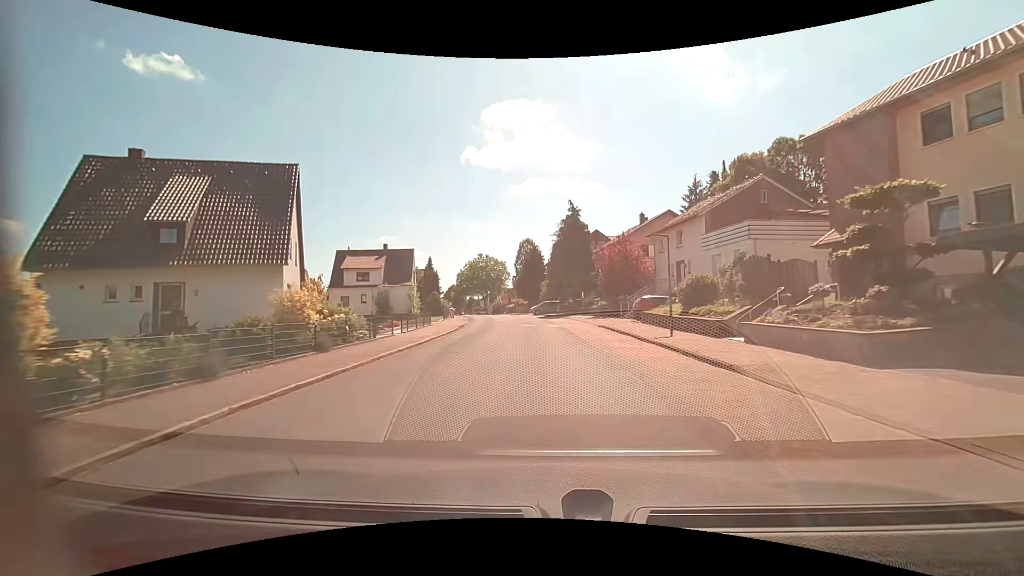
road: residential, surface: asphalt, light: Day
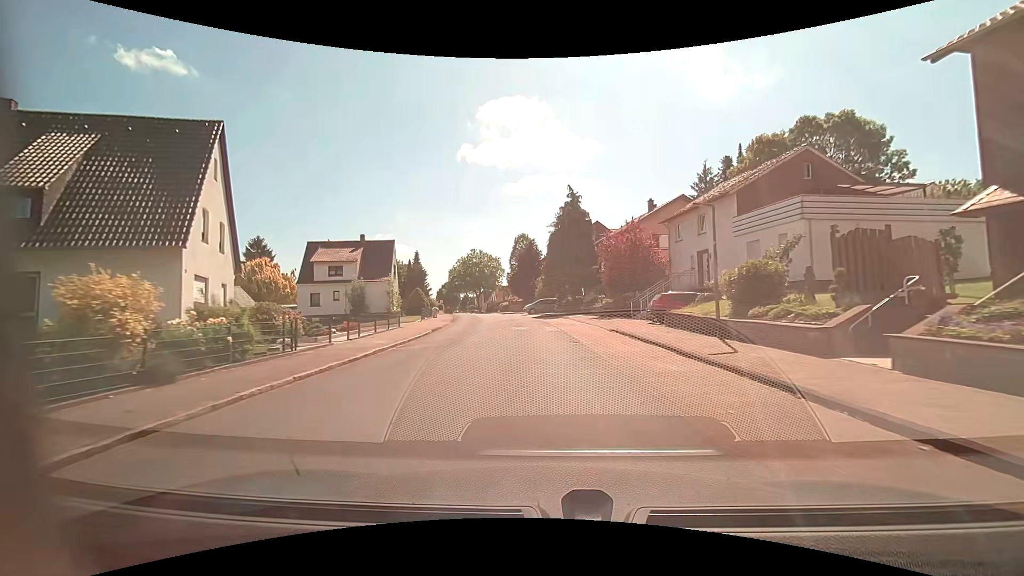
(-0.1, +6.4) m; -1°
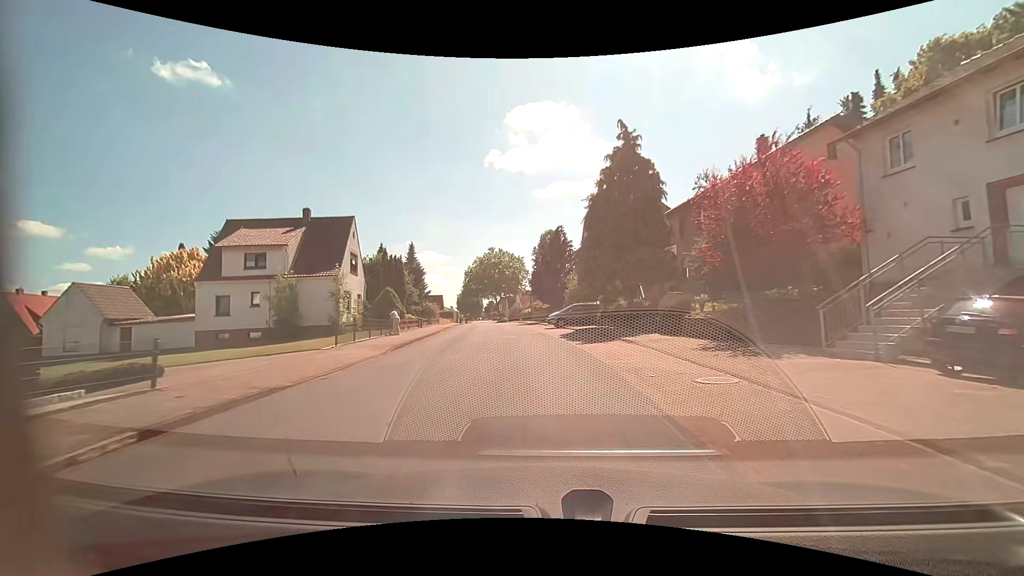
(-0.3, +19.2) m; -4°
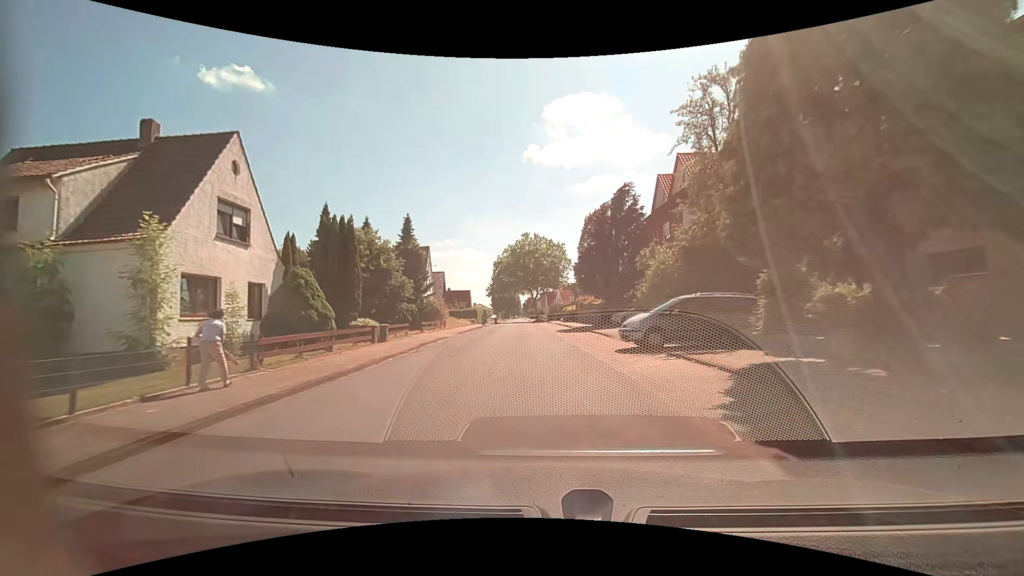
(-0.7, +19.1) m; -4°
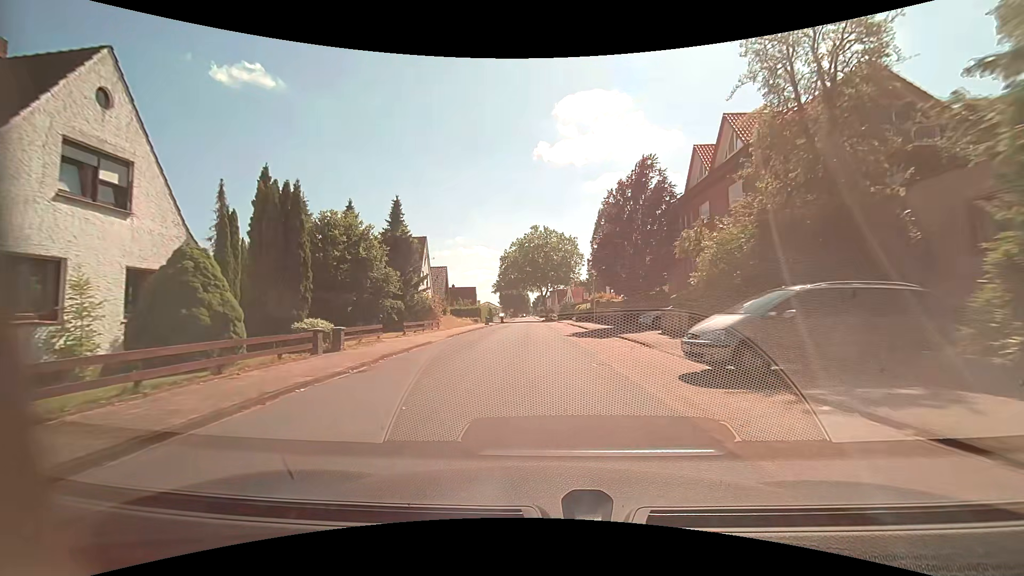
(-0.1, +6.5) m; -1°
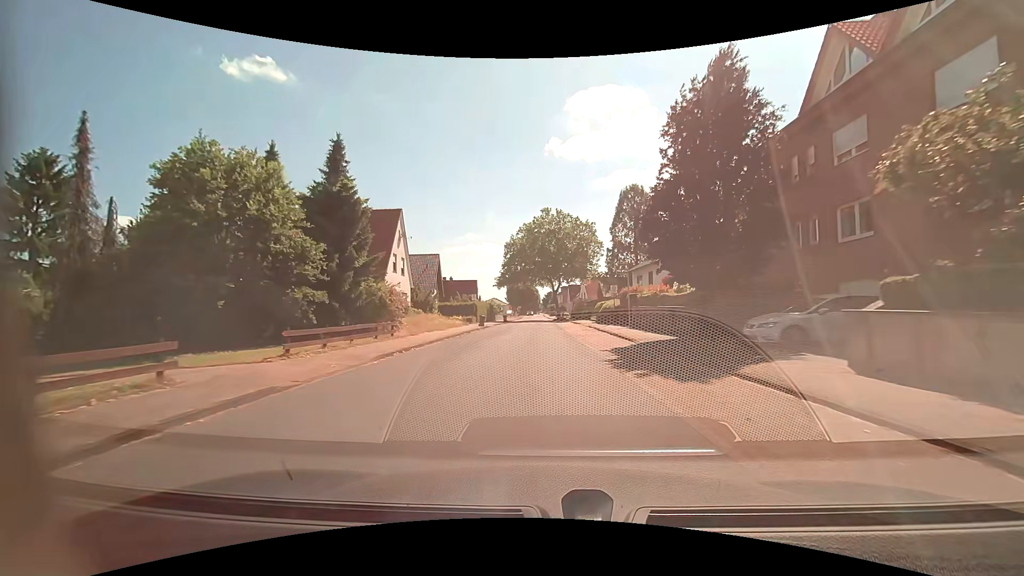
(-0.2, +13.6) m; -1°
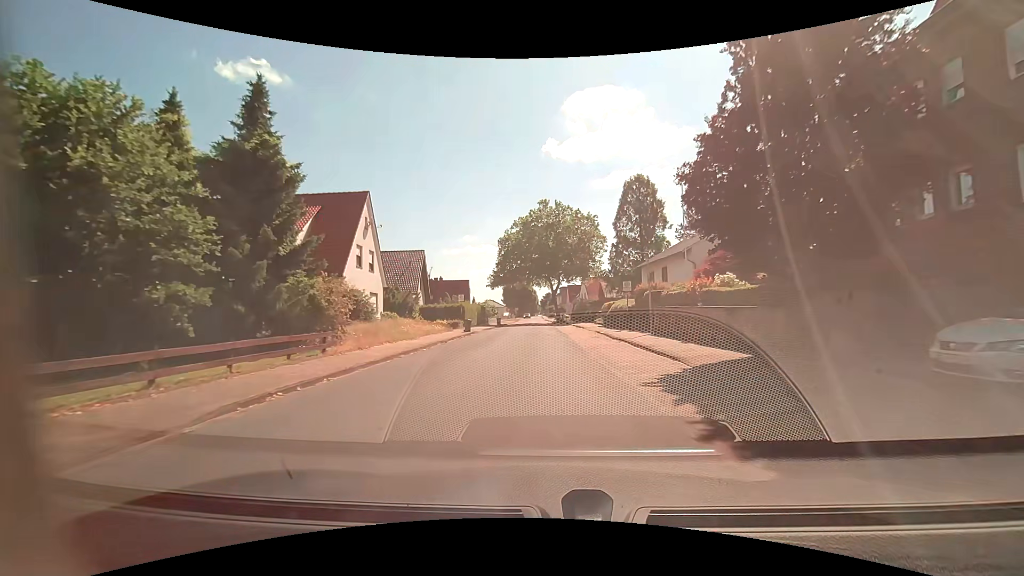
(0.0, +7.2) m; 0°
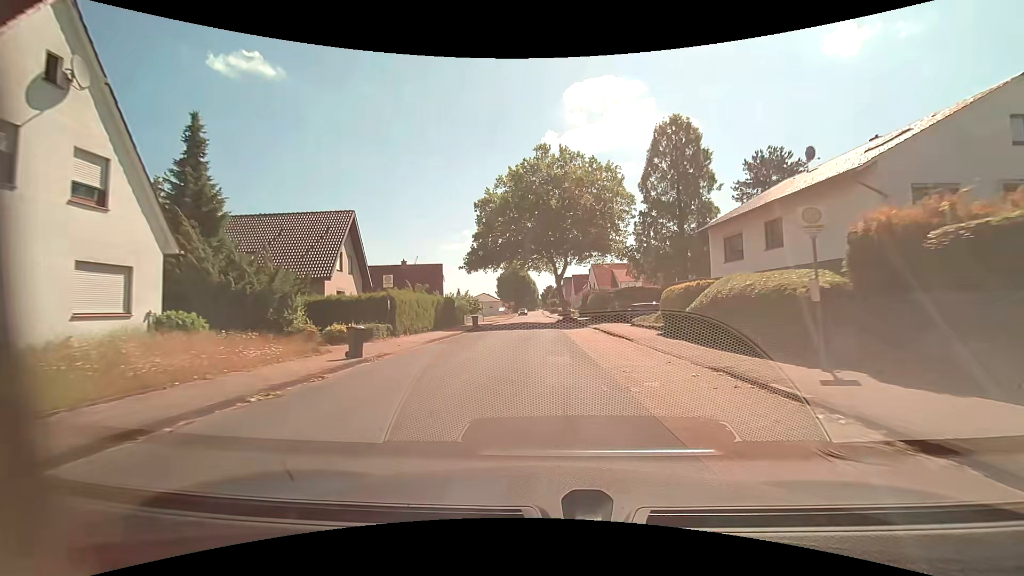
(0.0, +21.9) m; 0°
(0, +10) (0, +20) (0, +30) (-1, +40) (-1, +50) (-1, +60) (-1, +70) (-1, +80) (-2, +90) (-2, +100) m
